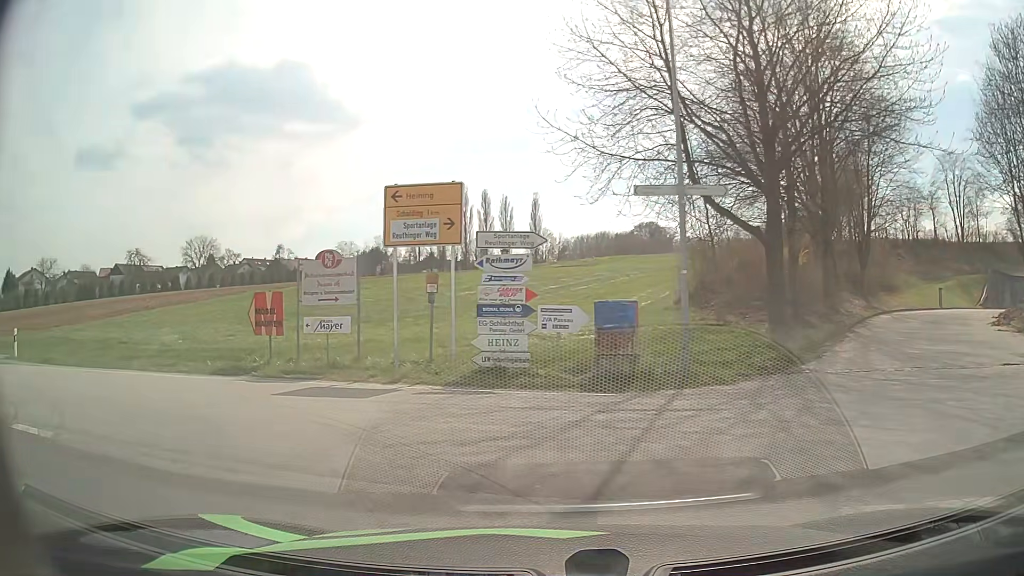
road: unclassified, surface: asphalt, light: Day
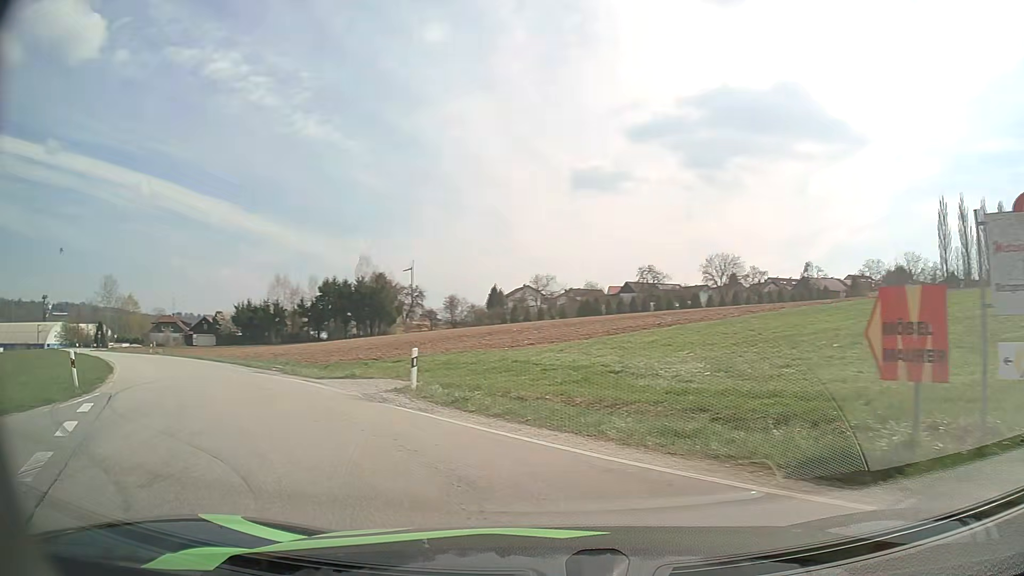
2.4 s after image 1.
(-3.5, +8.4) m; -45°
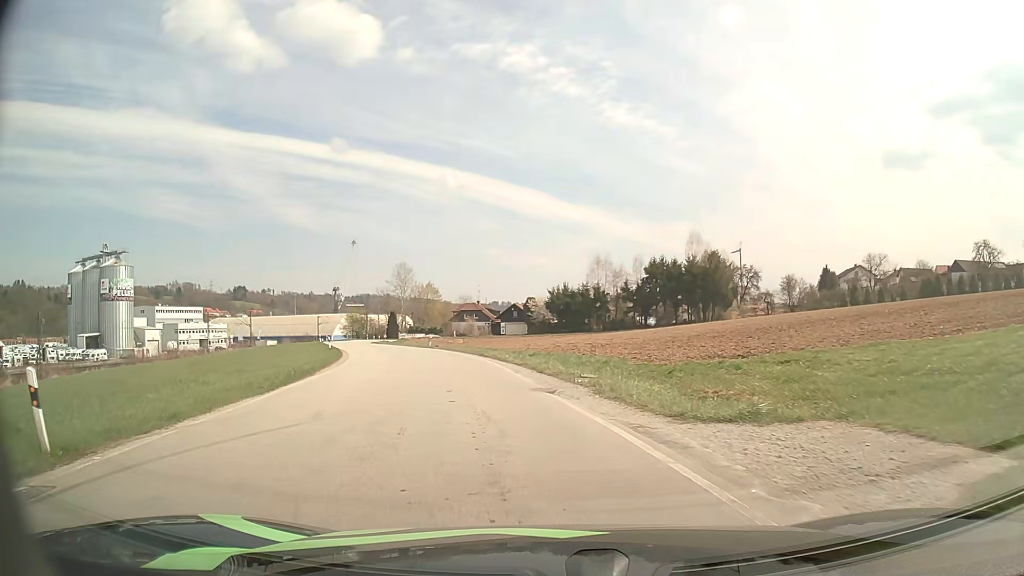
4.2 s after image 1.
(-3.6, +12.0) m; -27°
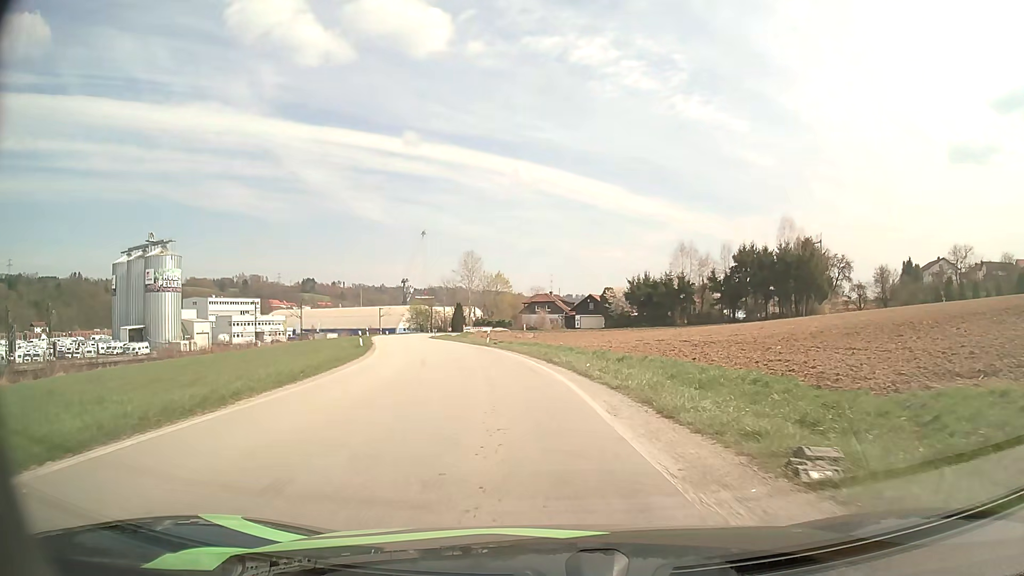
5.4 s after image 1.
(-0.7, +11.0) m; -6°
